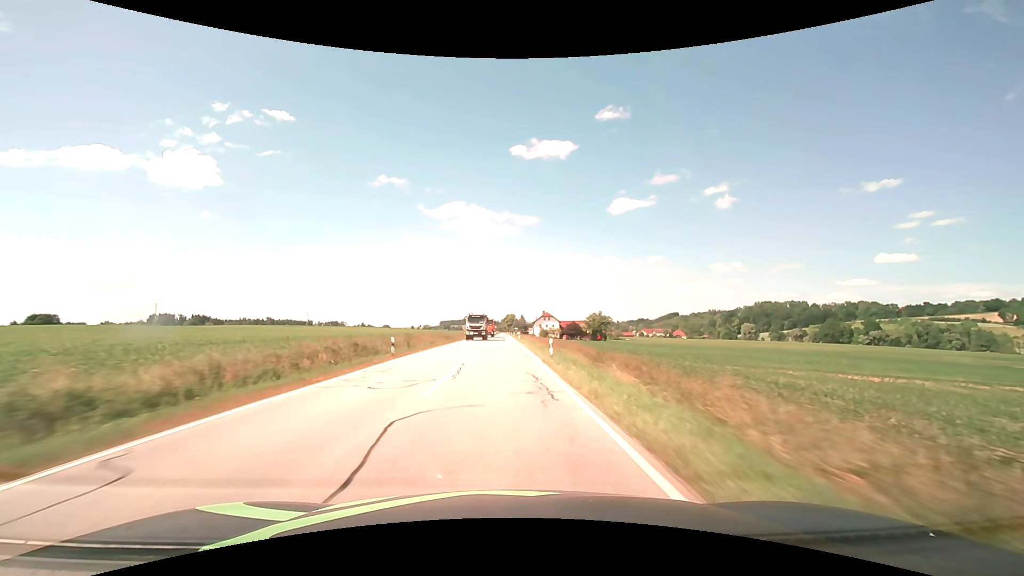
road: secondary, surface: asphalt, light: Day
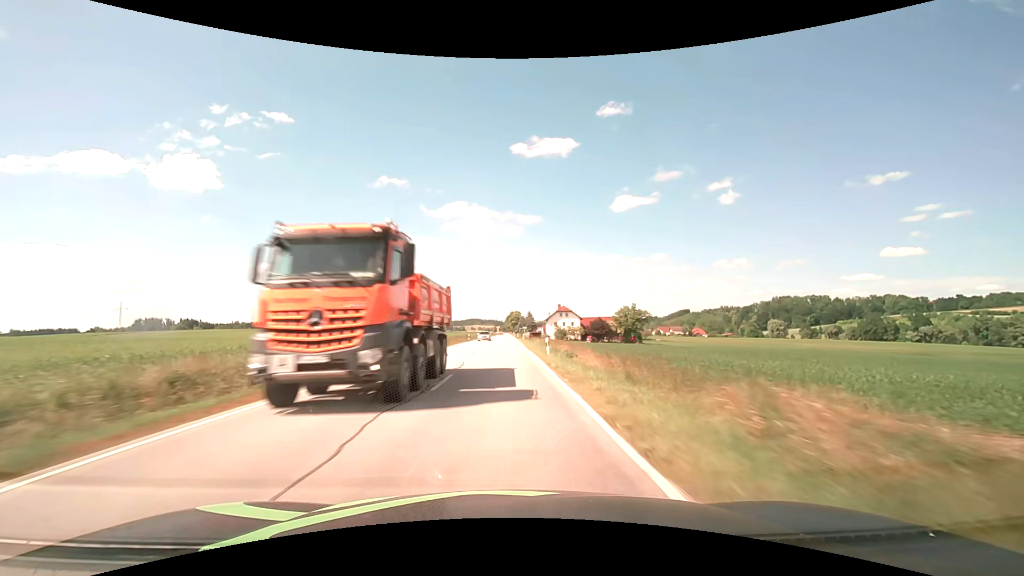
(-0.1, +47.1) m; 0°
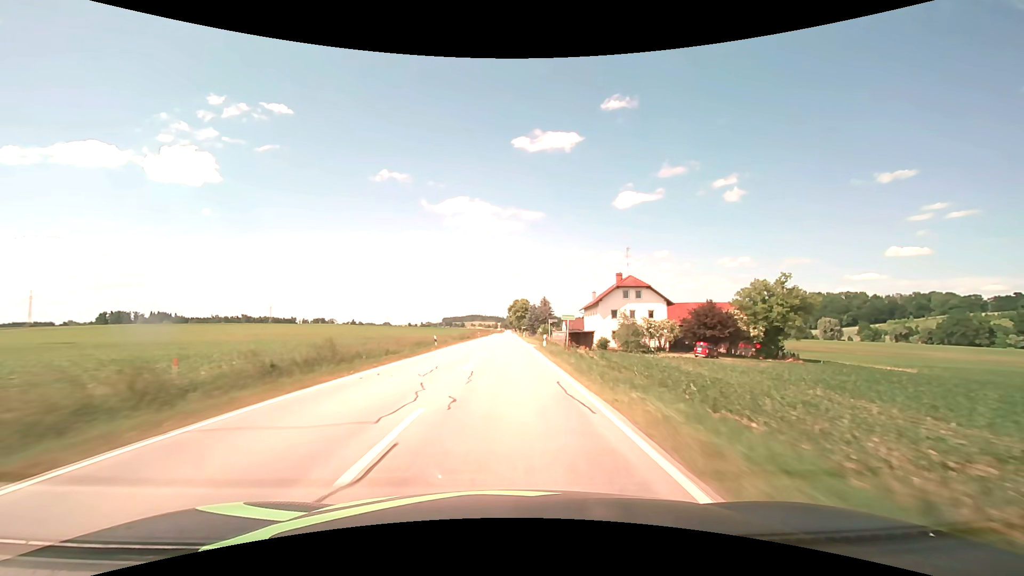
(-0.1, +78.9) m; 0°
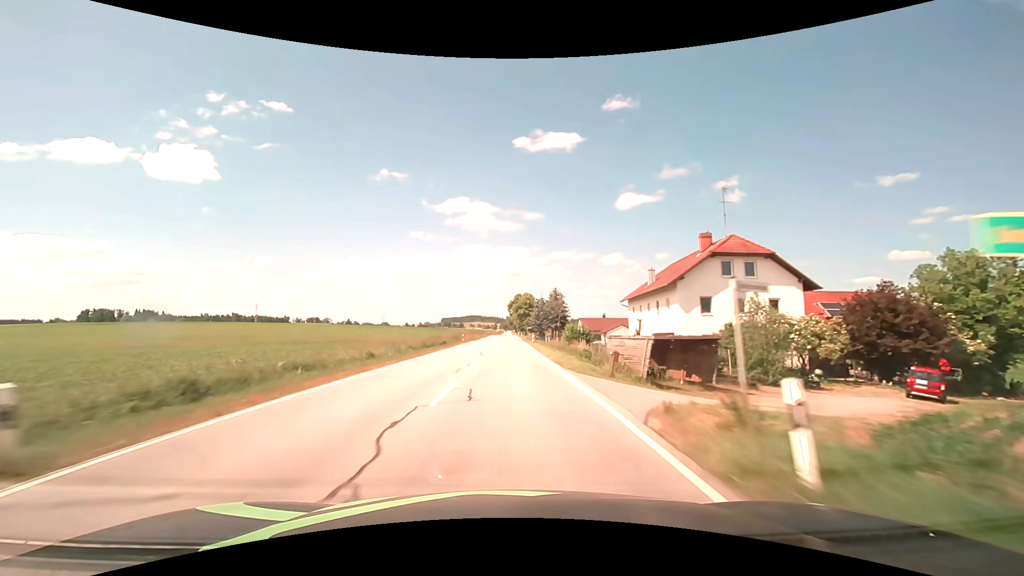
(0.0, +31.6) m; 0°
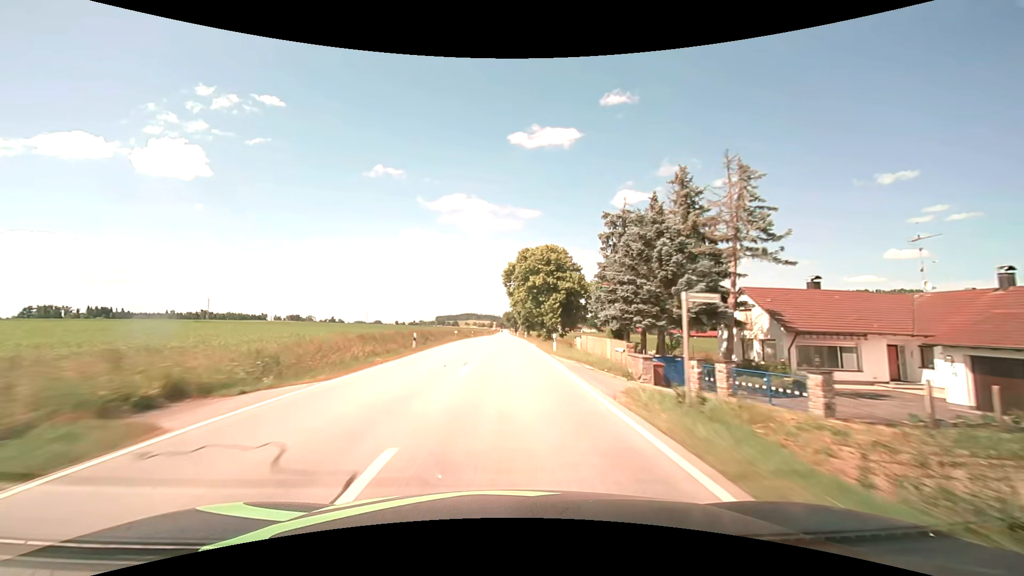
(+0.3, +79.2) m; 0°
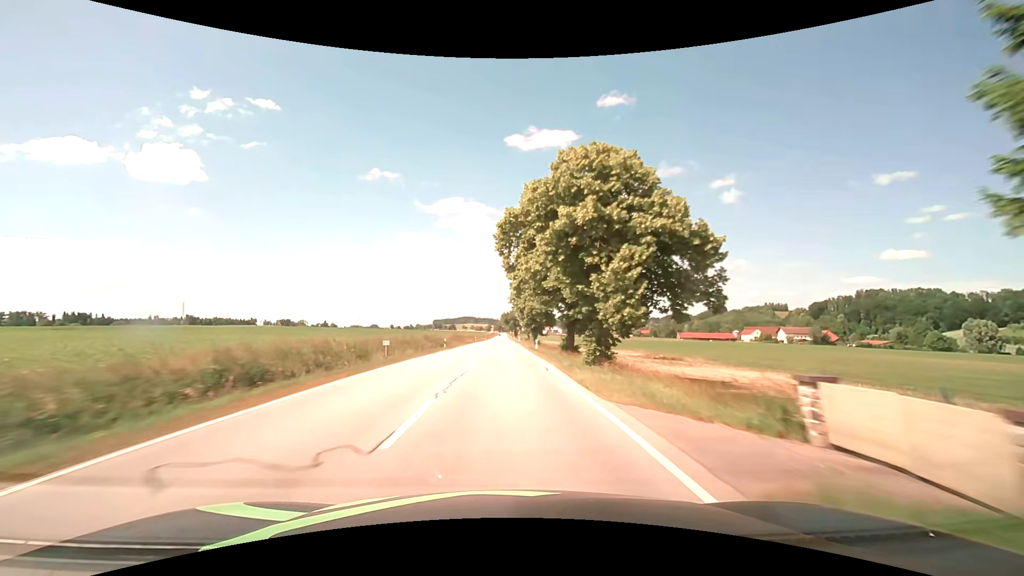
(+0.1, +31.7) m; +1°
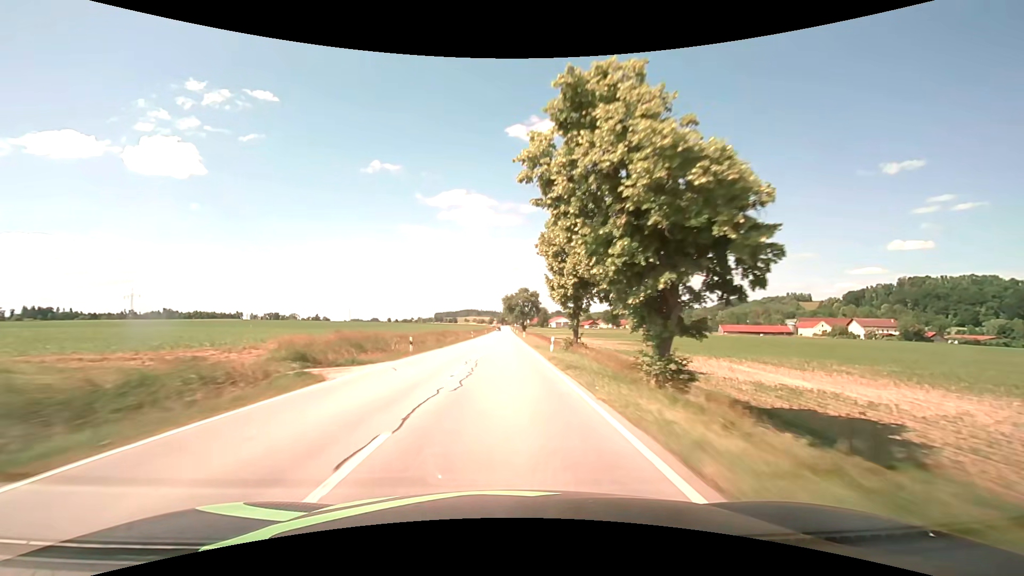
(-0.8, +63.4) m; -1°
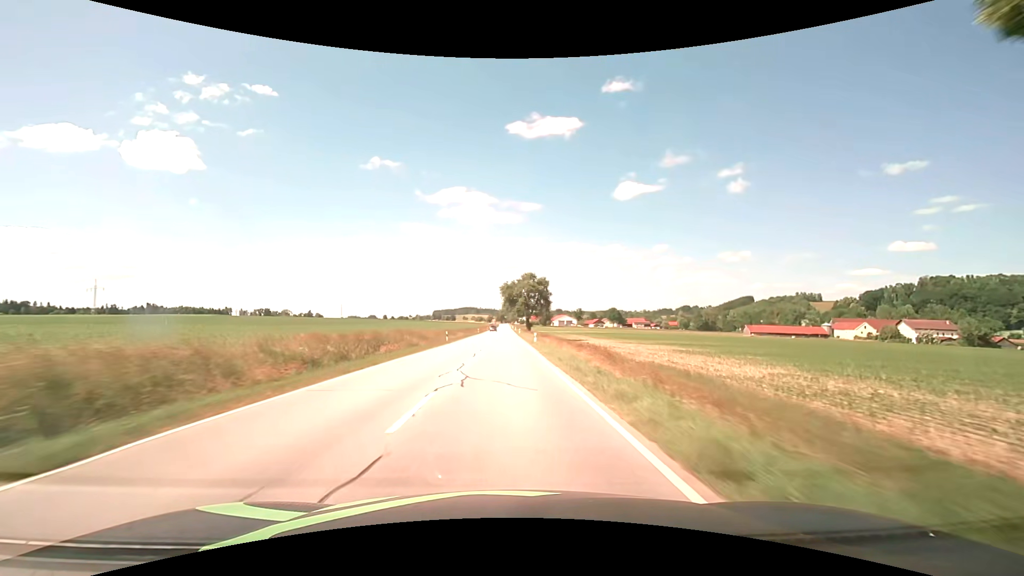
(-0.1, +31.7) m; 0°
(0, +10) (0, +20) (0, +30) (0, +40) (0, +50) (0, +60) (0, +70) (0, +80) (0, +90) (0, +100) m
